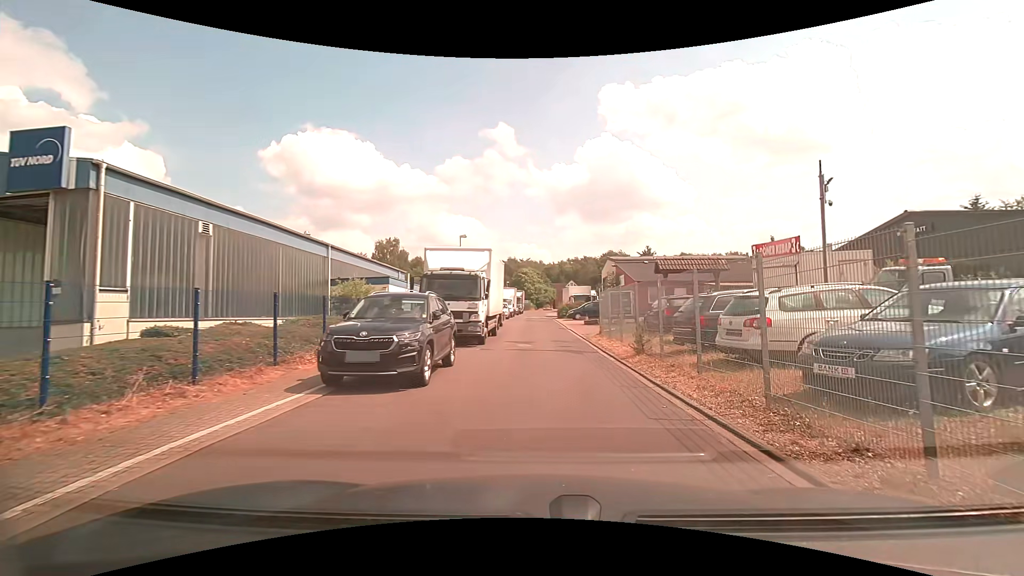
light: Day
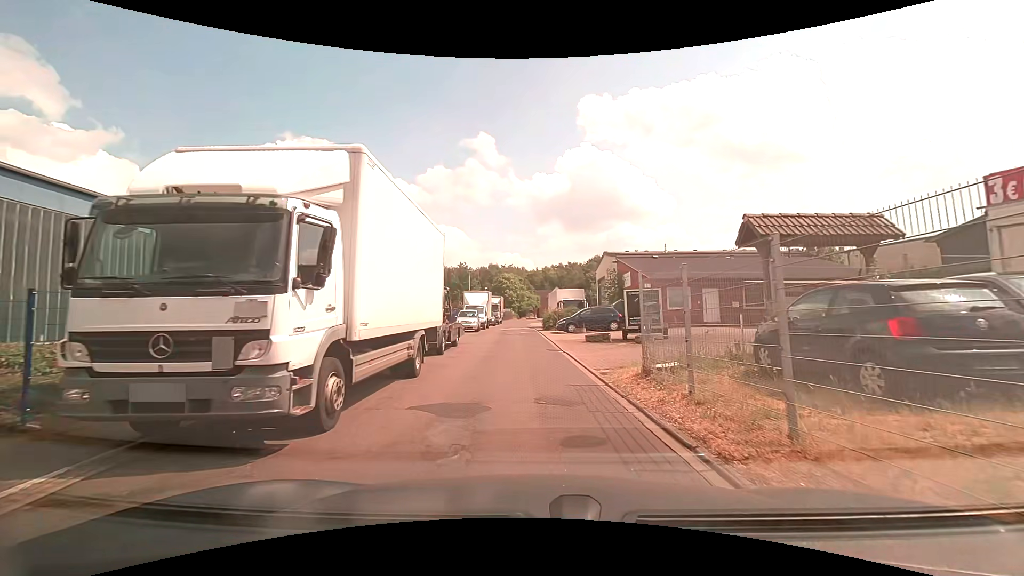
(+0.7, +12.2) m; +3°
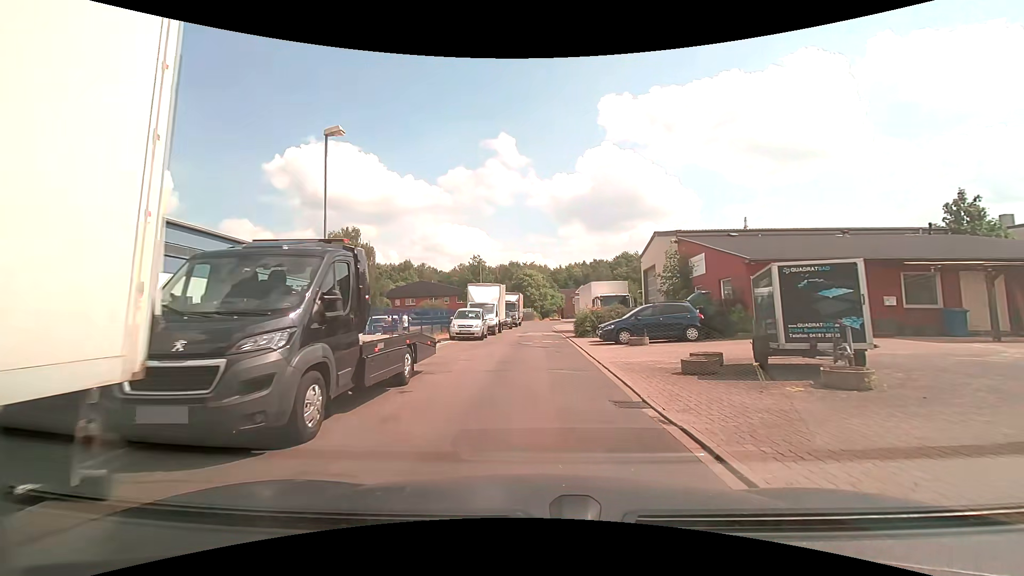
(-0.1, +11.1) m; -2°
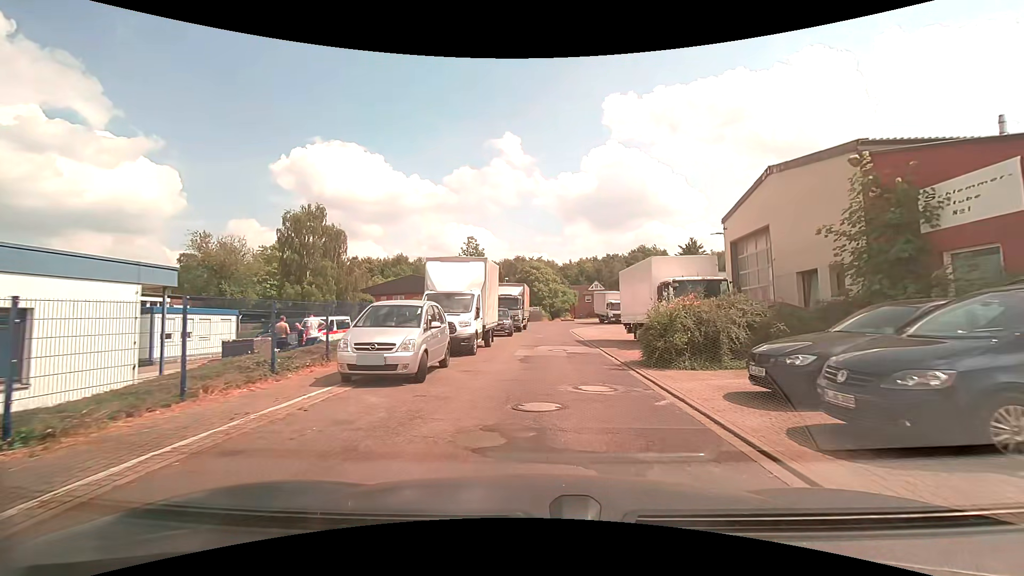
(-0.4, +15.4) m; -2°
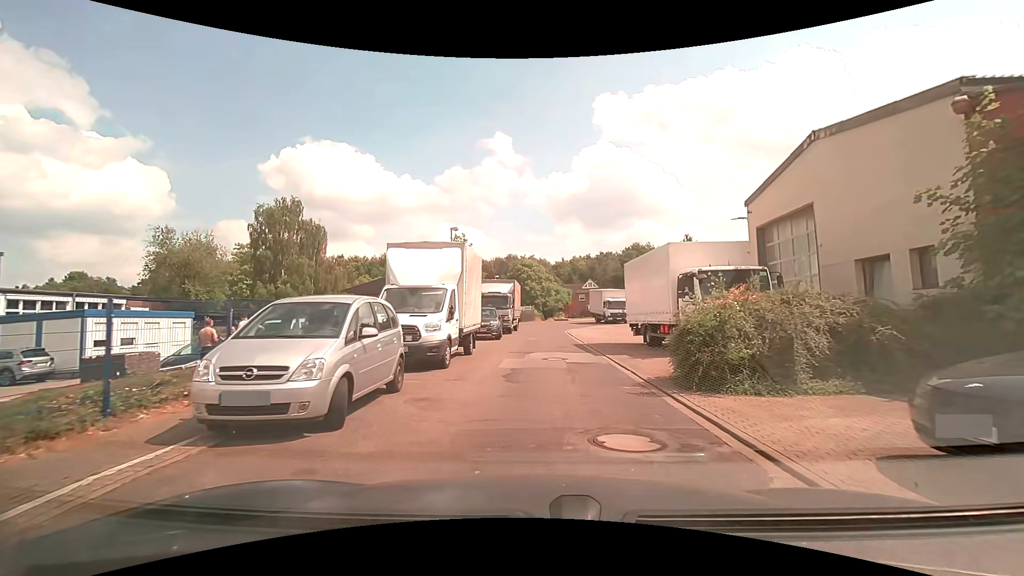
(+0.1, +3.7) m; +2°
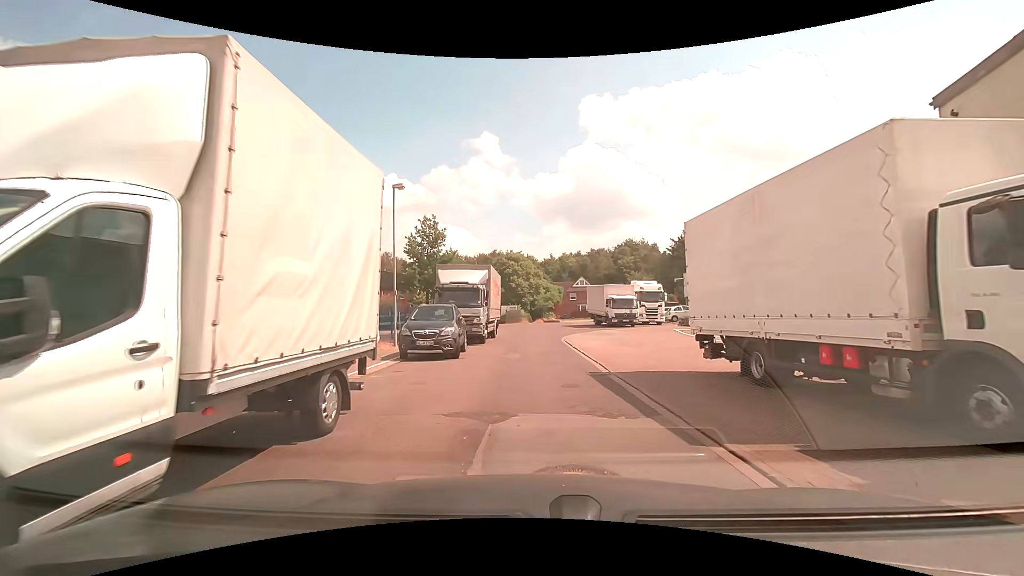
(+0.1, +10.4) m; +1°
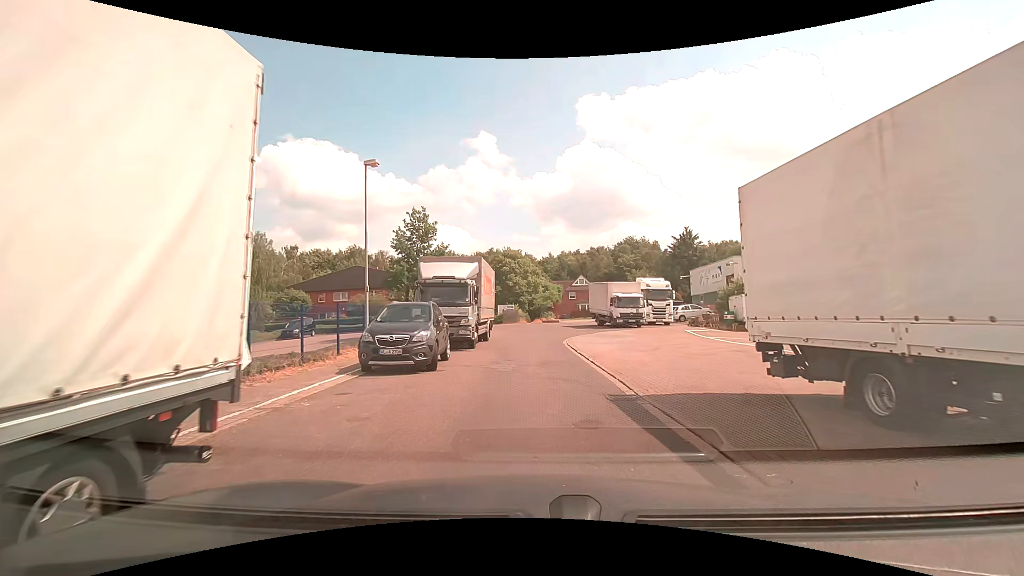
(0.0, +3.2) m; -1°
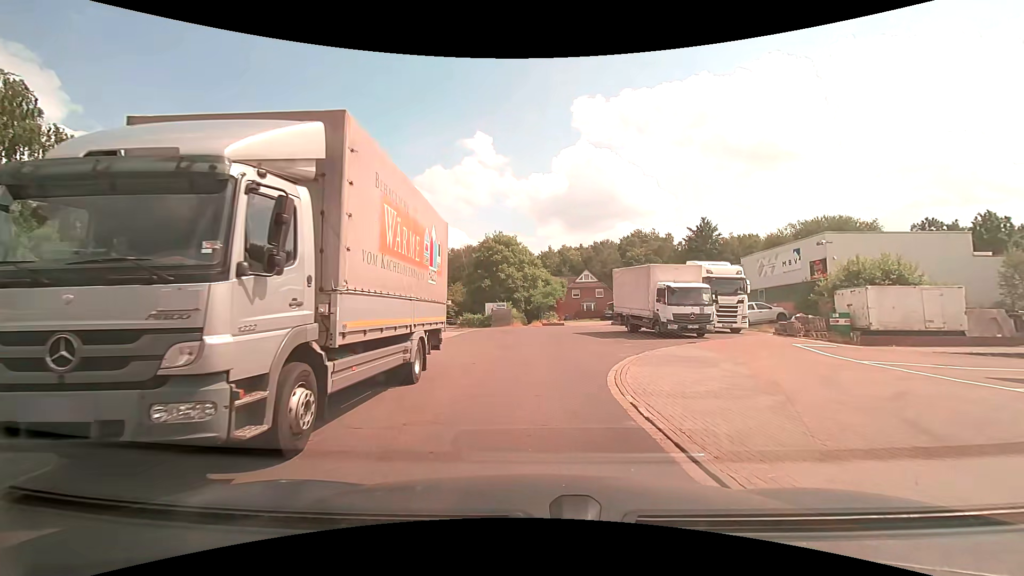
(+0.3, +14.4) m; +2°
